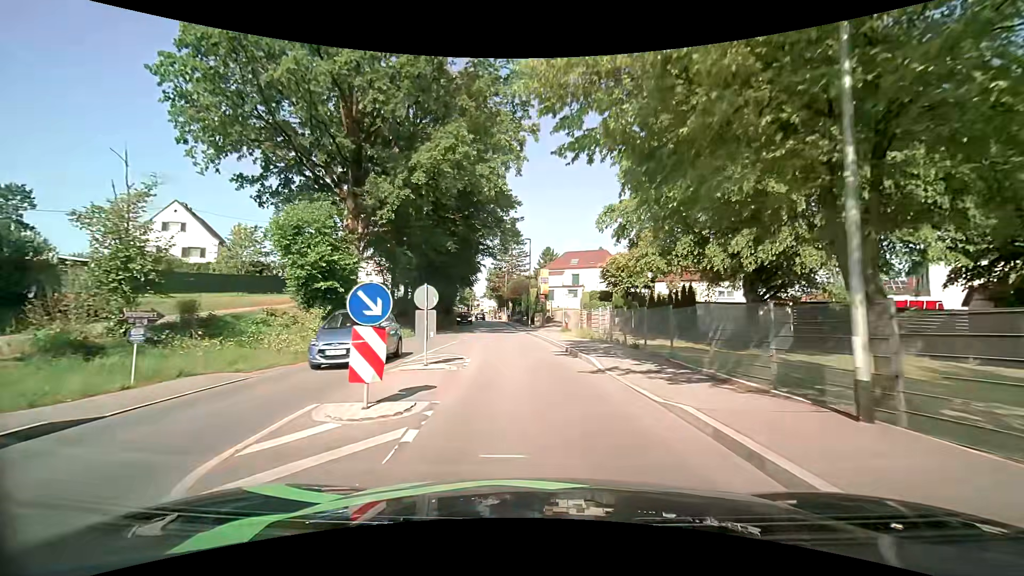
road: tertiary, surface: asphalt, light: Day
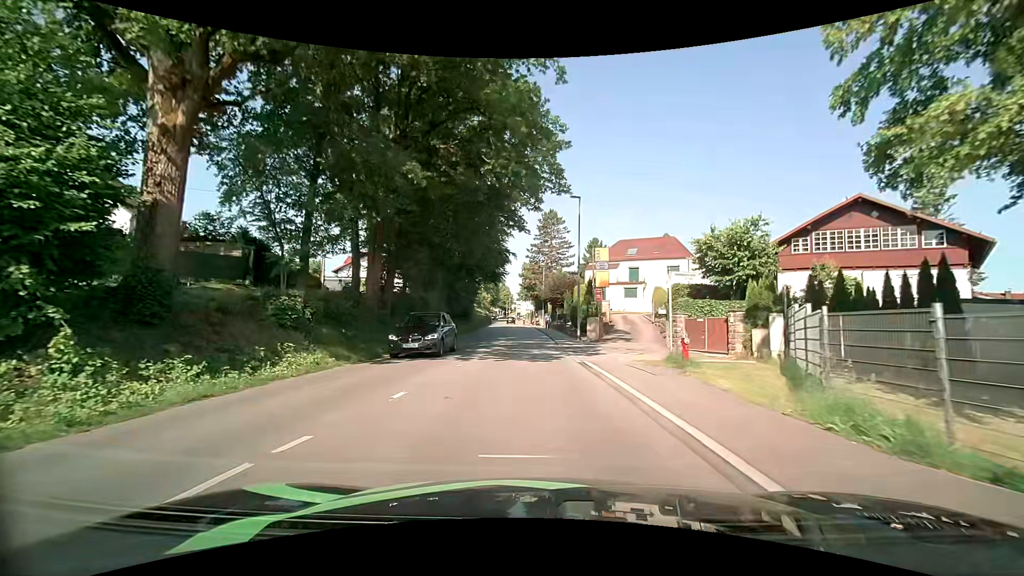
(-0.6, +17.8) m; -4°
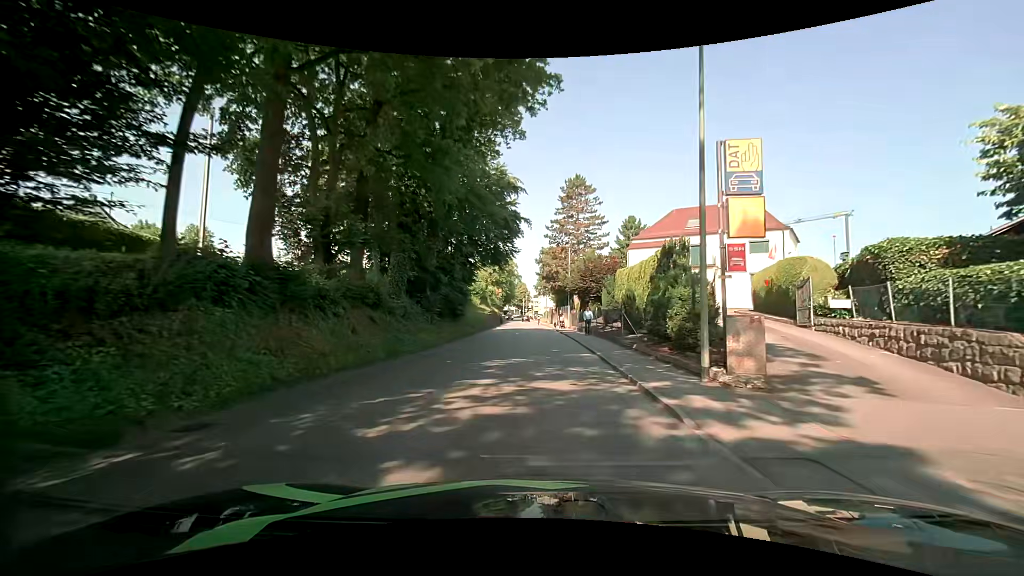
(-0.7, +18.4) m; -4°
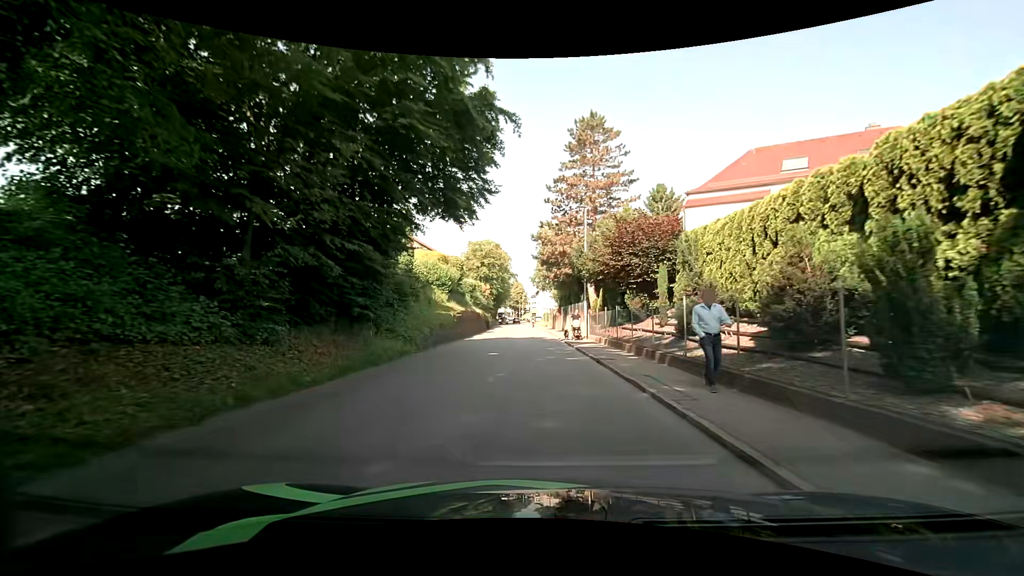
(+0.3, +19.0) m; +1°
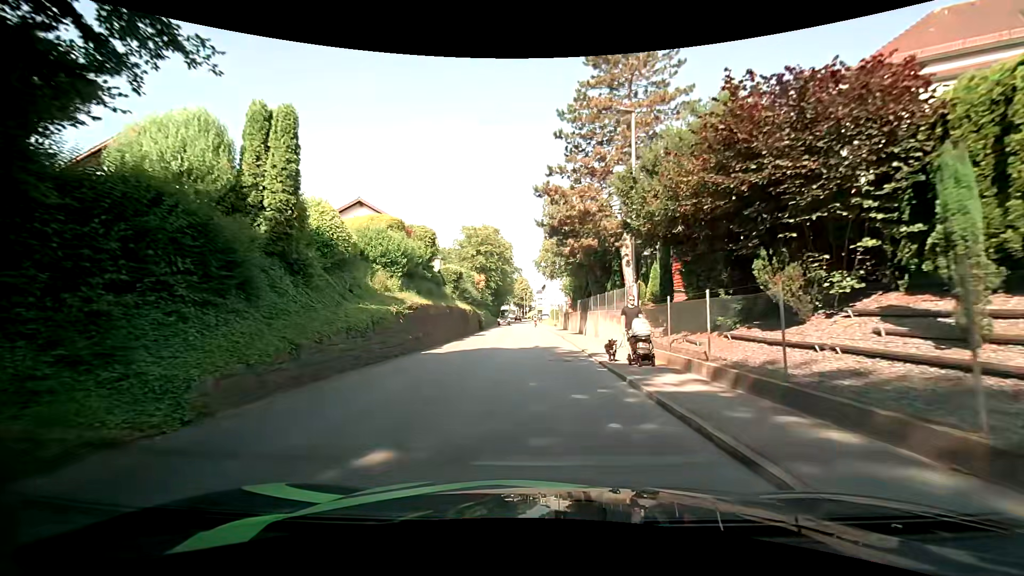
(-0.2, +14.0) m; -1°
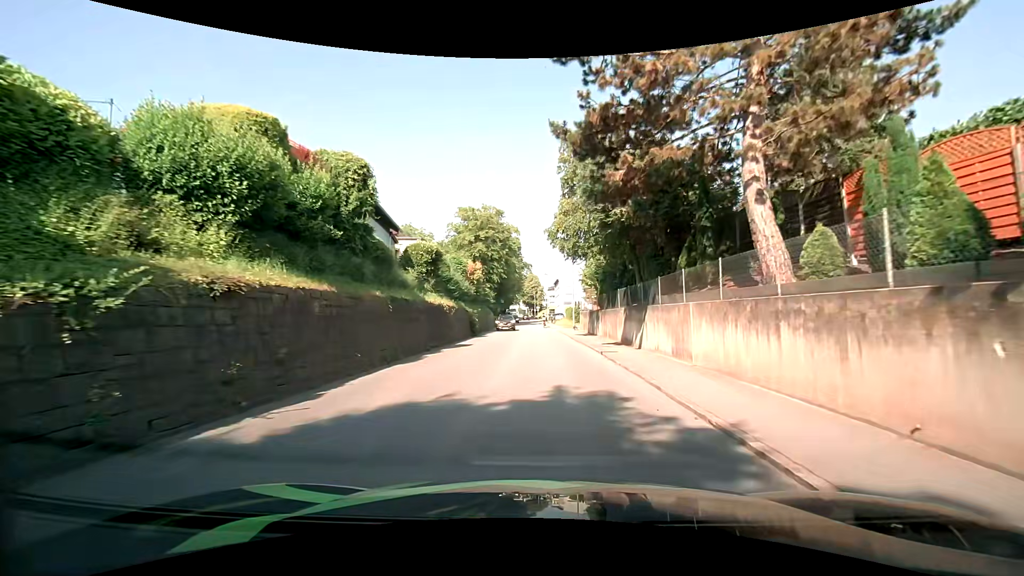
(-0.1, +13.7) m; 0°
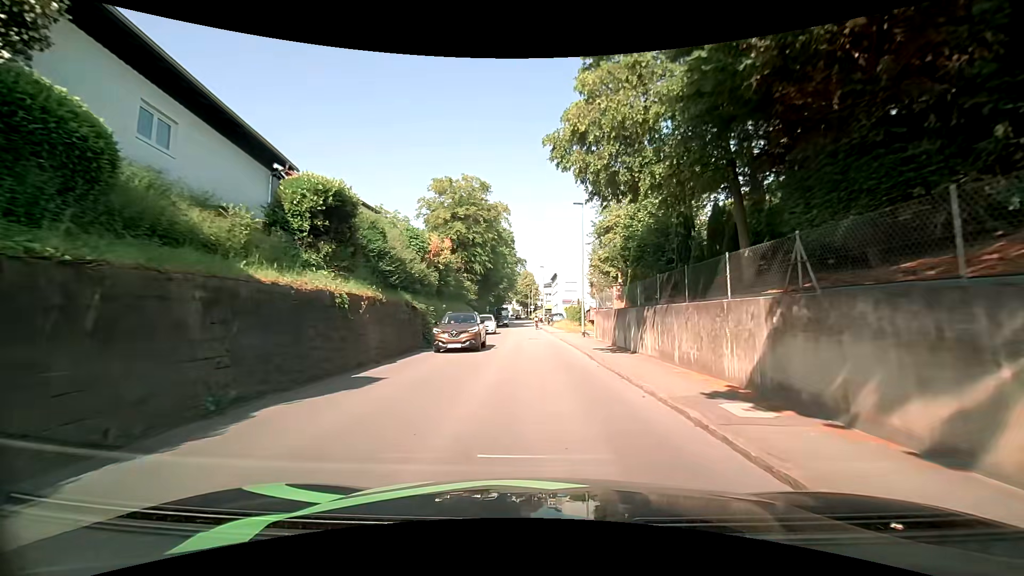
(-0.2, +13.5) m; 0°
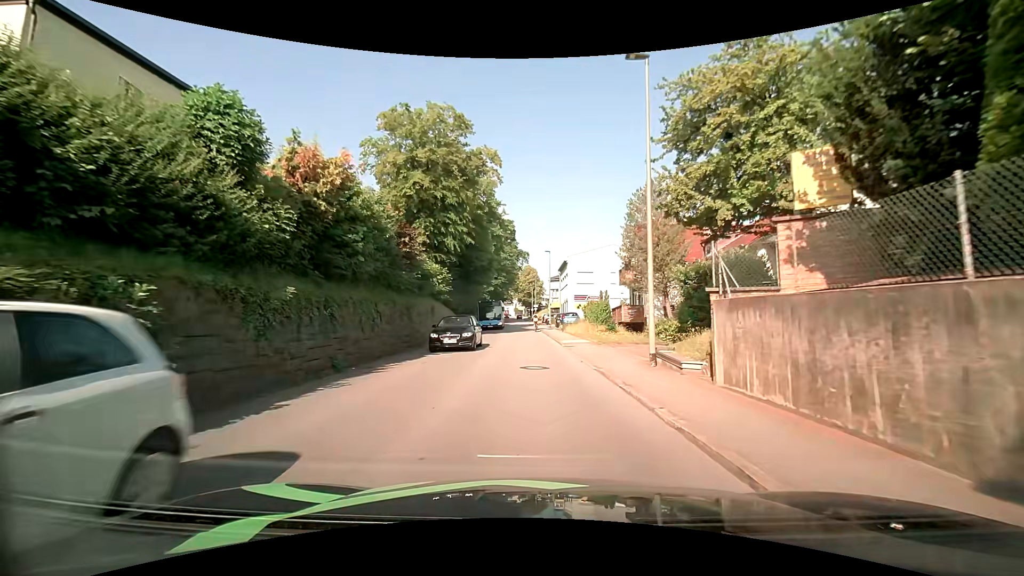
(-0.1, +17.3) m; -2°
